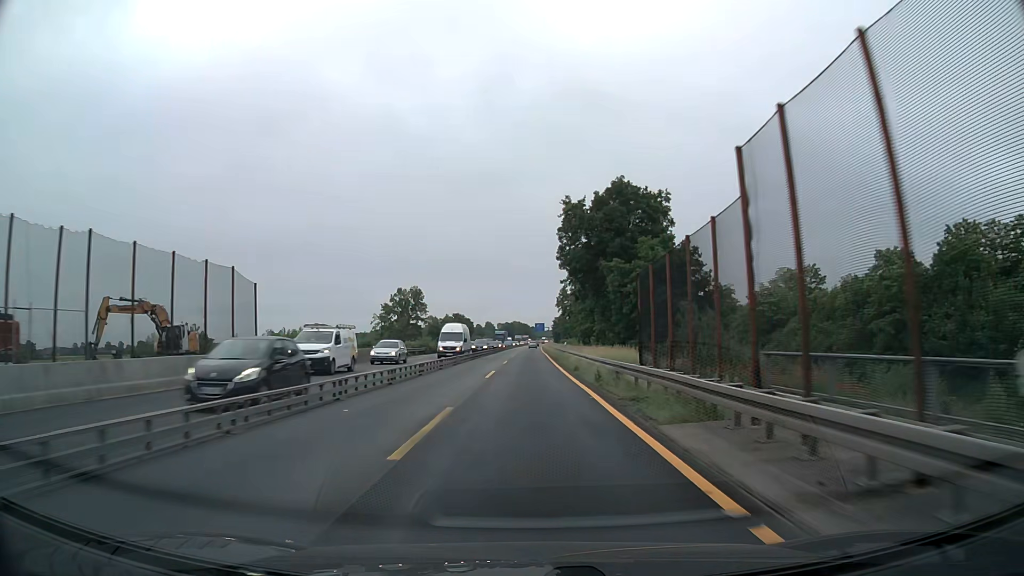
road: motorway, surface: asphalt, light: Day
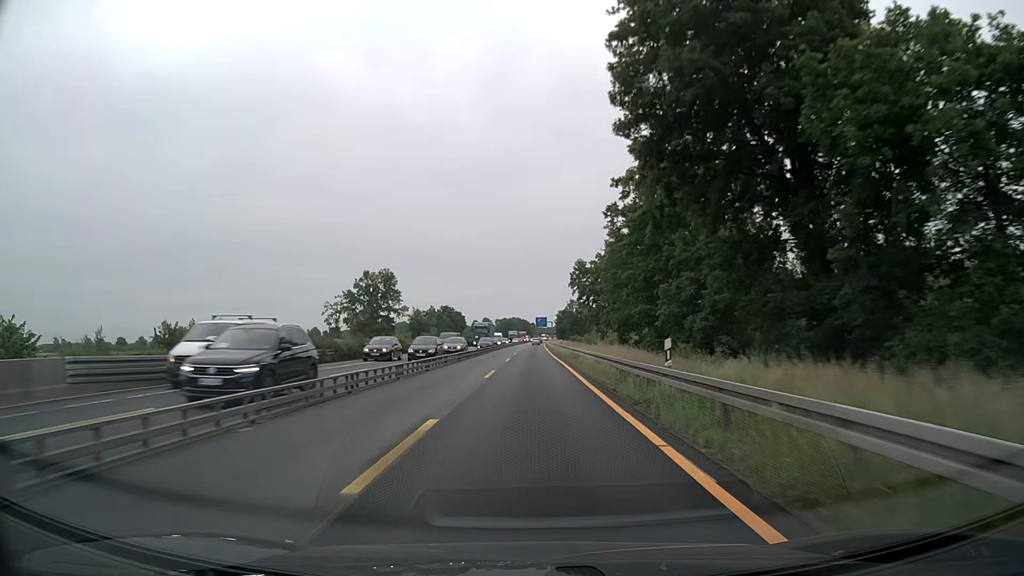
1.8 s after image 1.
(0.0, +37.6) m; 0°
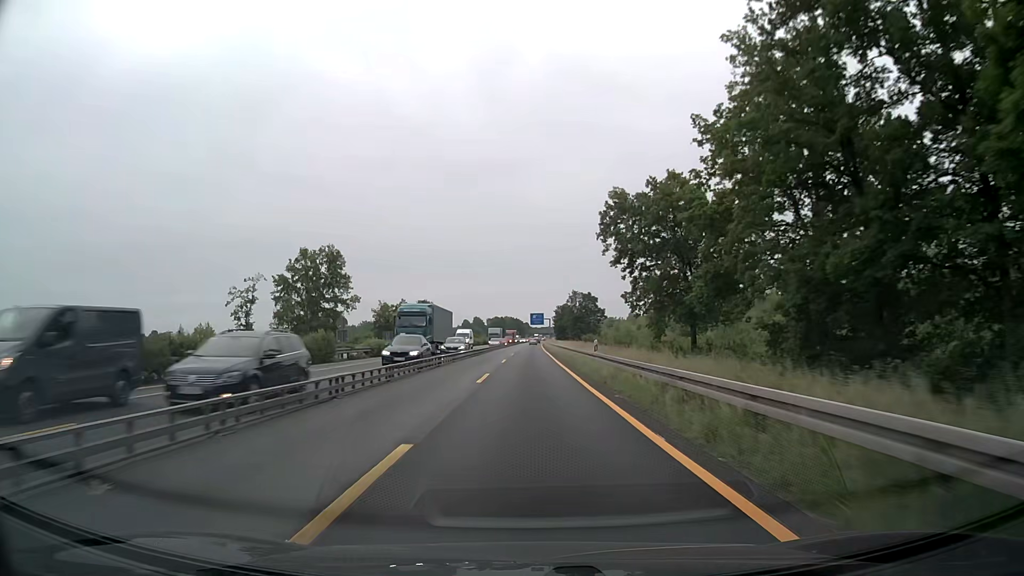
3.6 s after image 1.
(+0.1, +37.6) m; +1°
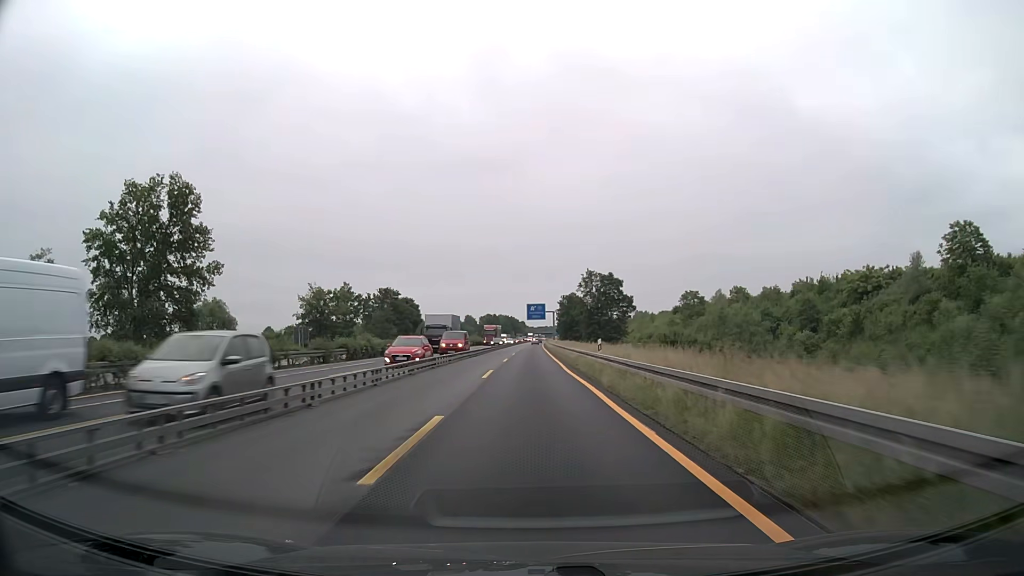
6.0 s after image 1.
(-0.2, +50.0) m; 0°
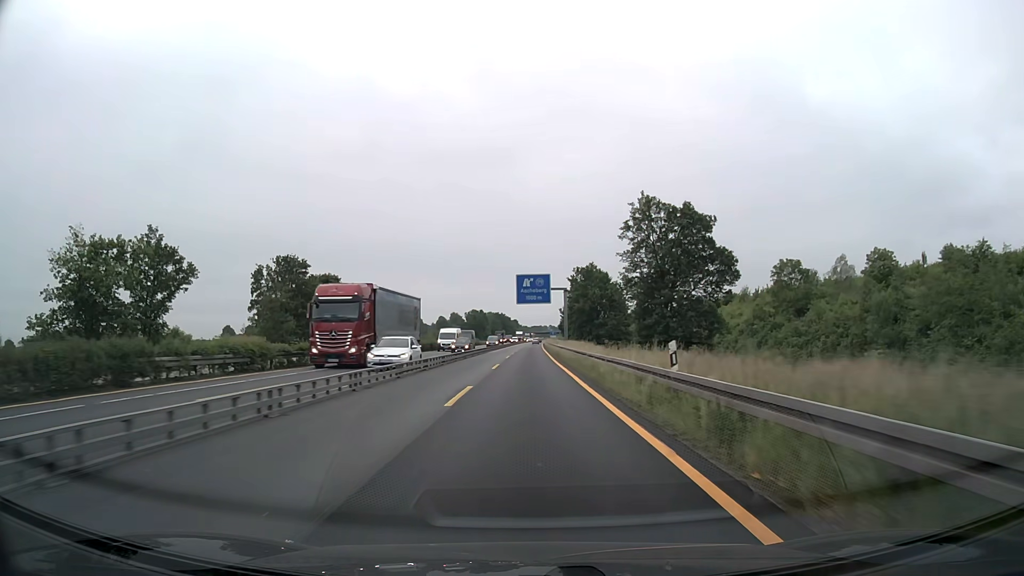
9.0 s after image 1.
(+0.5, +62.4) m; +1°
(0, +10) (0, +20) (0, +30) (0, +40) (0, +50) (0, +60) (0, +70) (+1, +80) (+1, +90) (+1, +100) m
